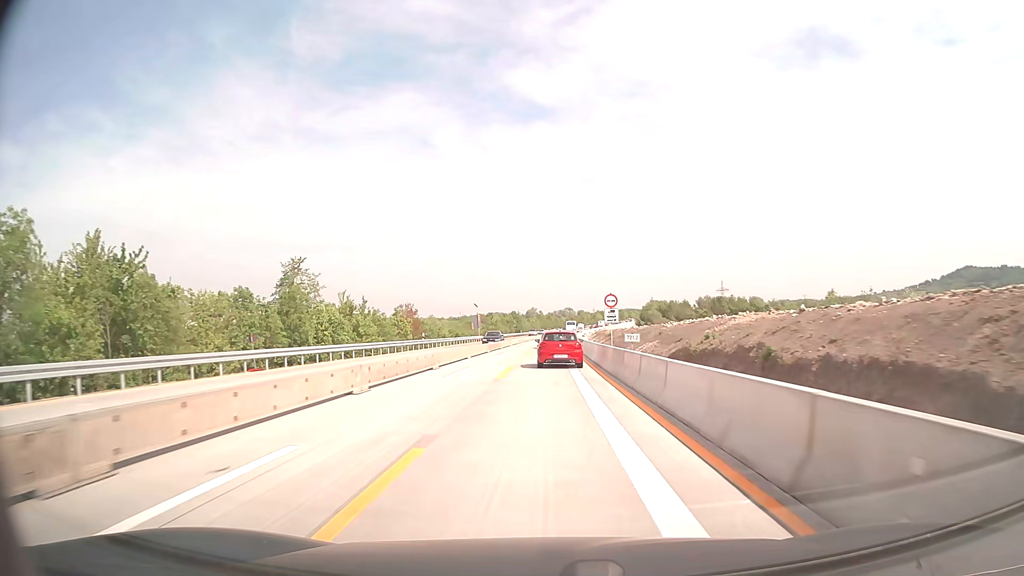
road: motorway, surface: concrete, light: Day
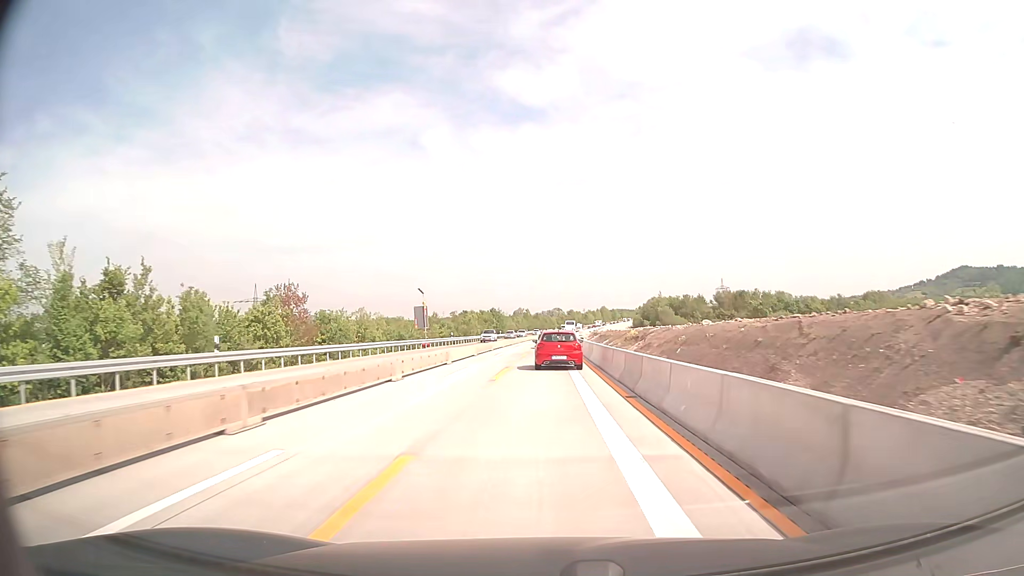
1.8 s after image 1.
(+0.3, +36.0) m; +1°
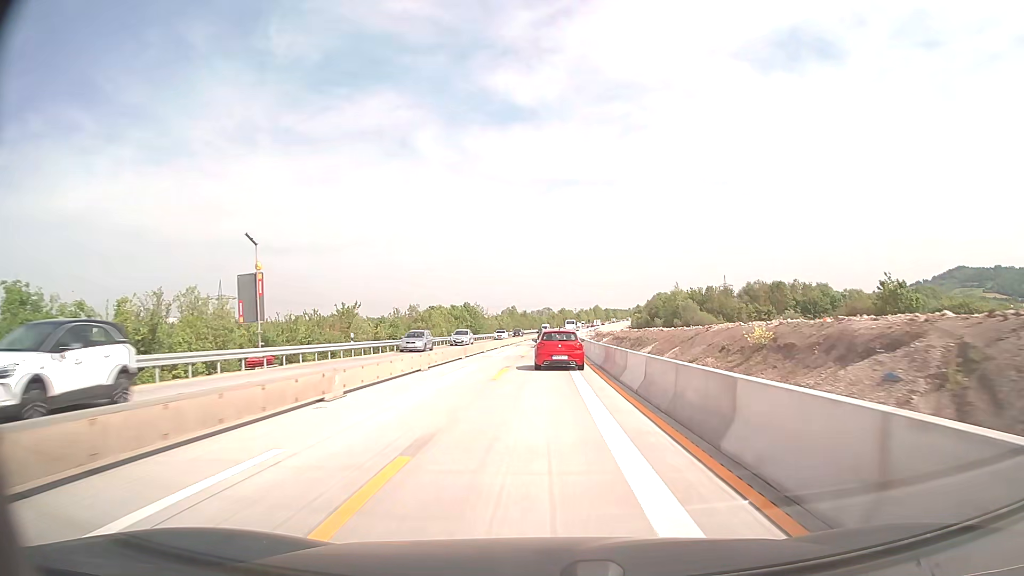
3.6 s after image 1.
(+0.1, +35.8) m; +1°
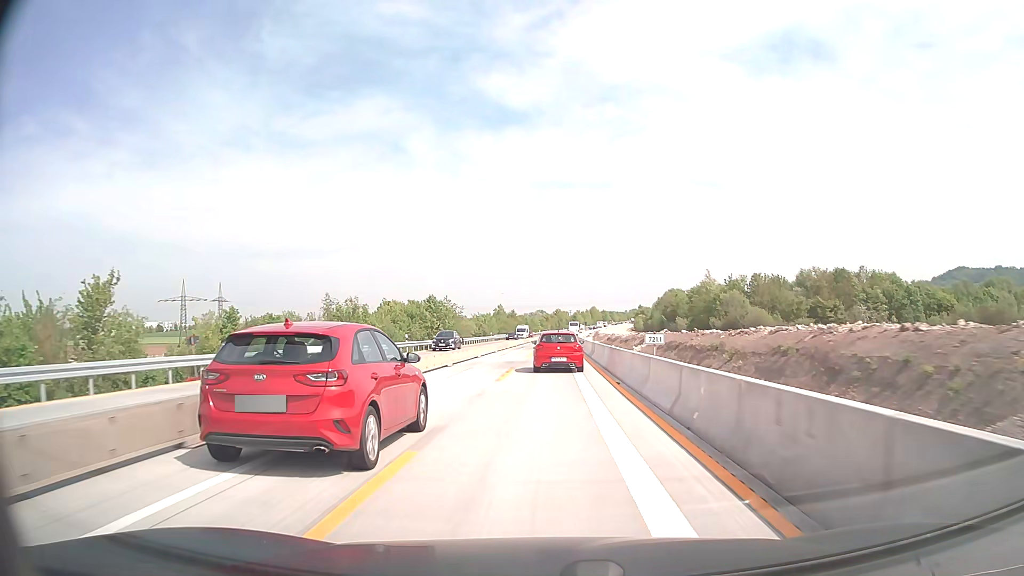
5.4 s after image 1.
(+0.5, +35.4) m; +1°
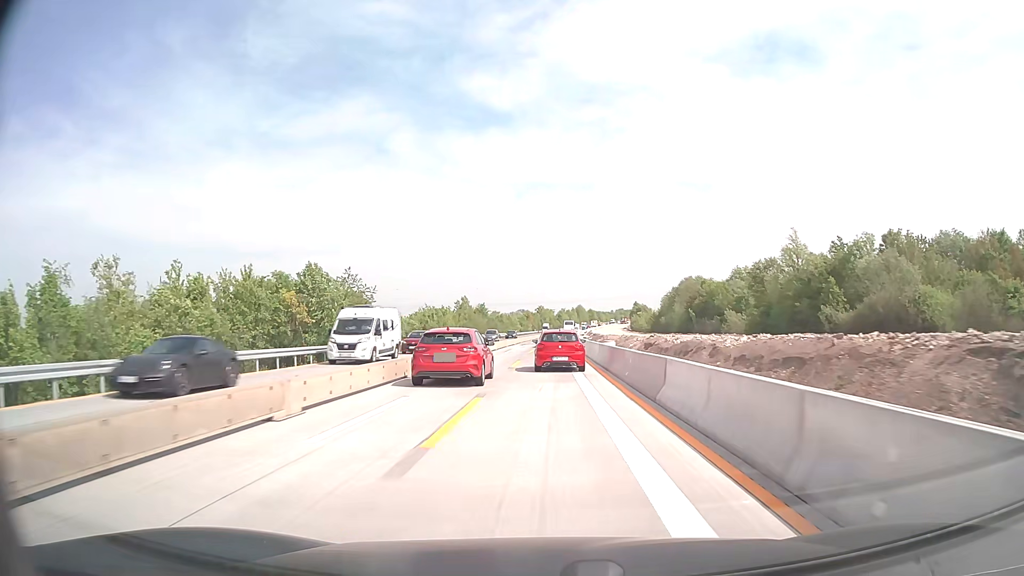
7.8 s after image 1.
(+0.7, +47.4) m; +2°
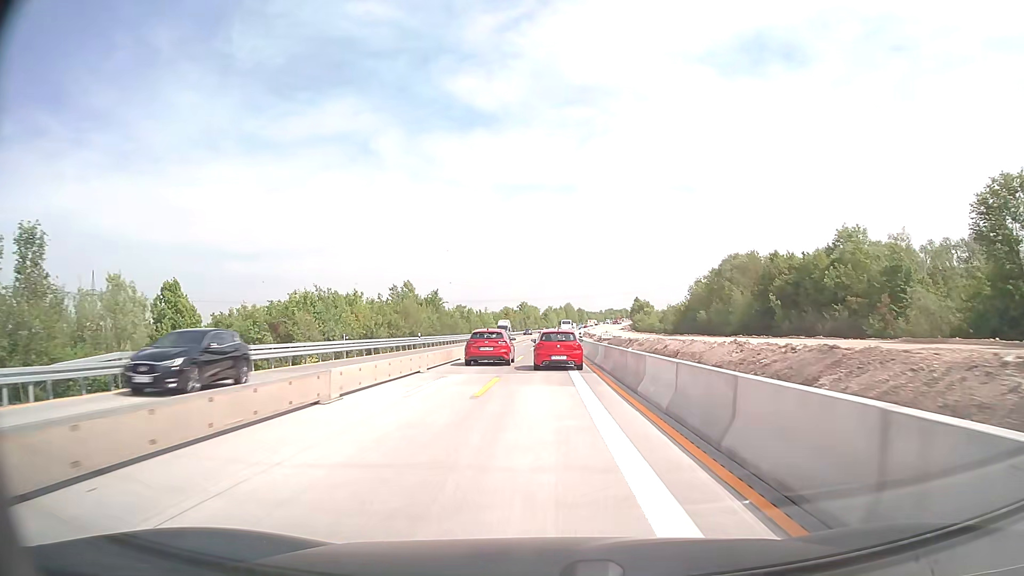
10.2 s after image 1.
(+0.5, +47.6) m; +1°
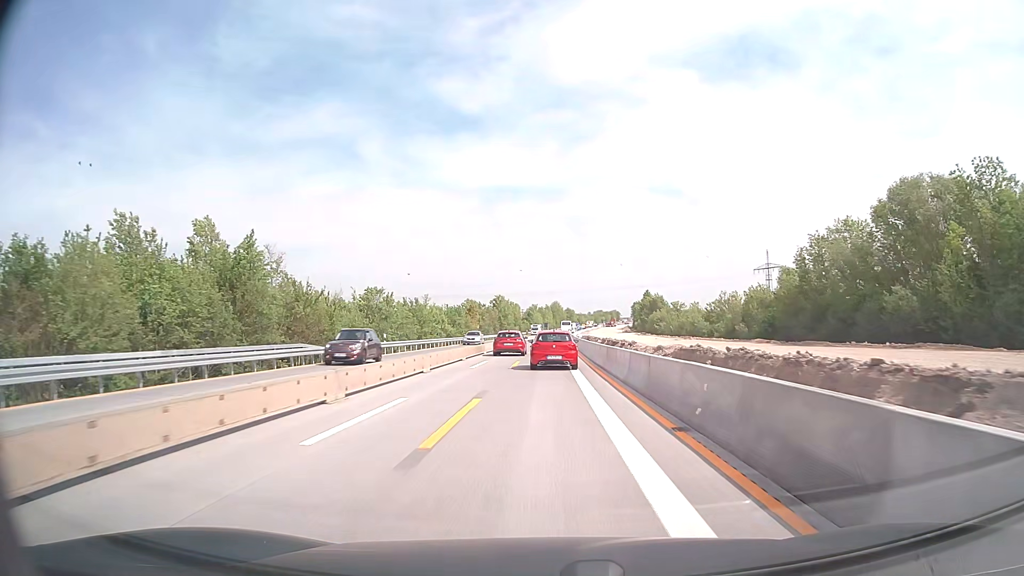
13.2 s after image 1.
(+0.5, +59.8) m; +1°
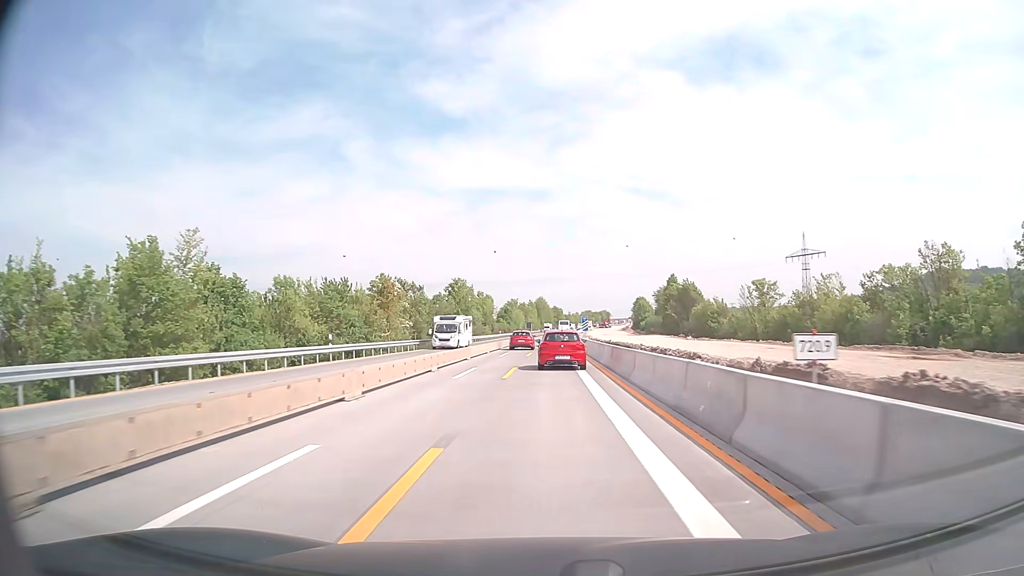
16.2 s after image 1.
(+0.6, +59.5) m; +1°
(0, +10) (0, +20) (0, +30) (0, +40) (+1, +50) (+1, +60) (+1, +70) (+1, +80) (+2, +90) (+2, +100) m
